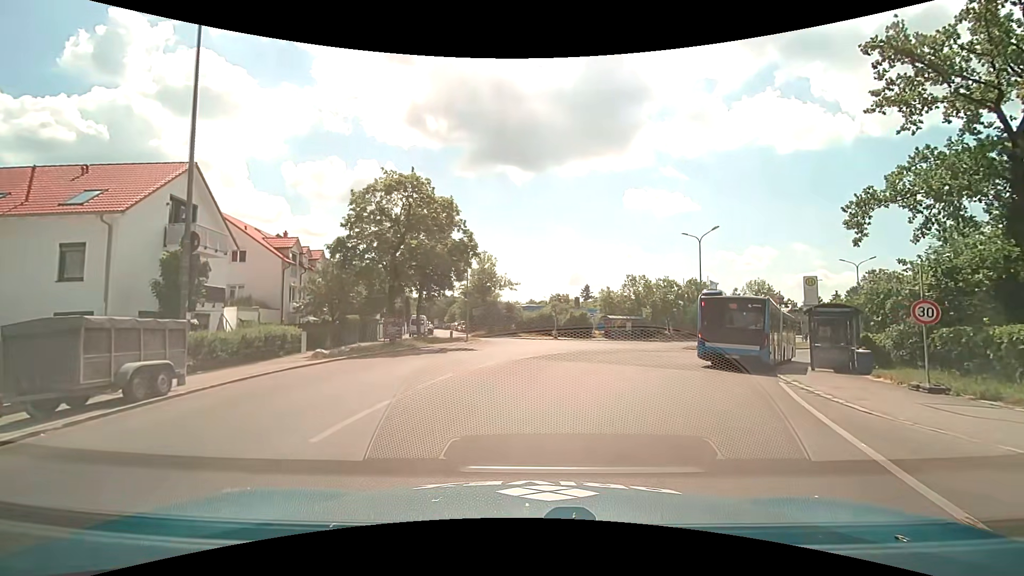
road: tertiary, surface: asphalt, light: Day
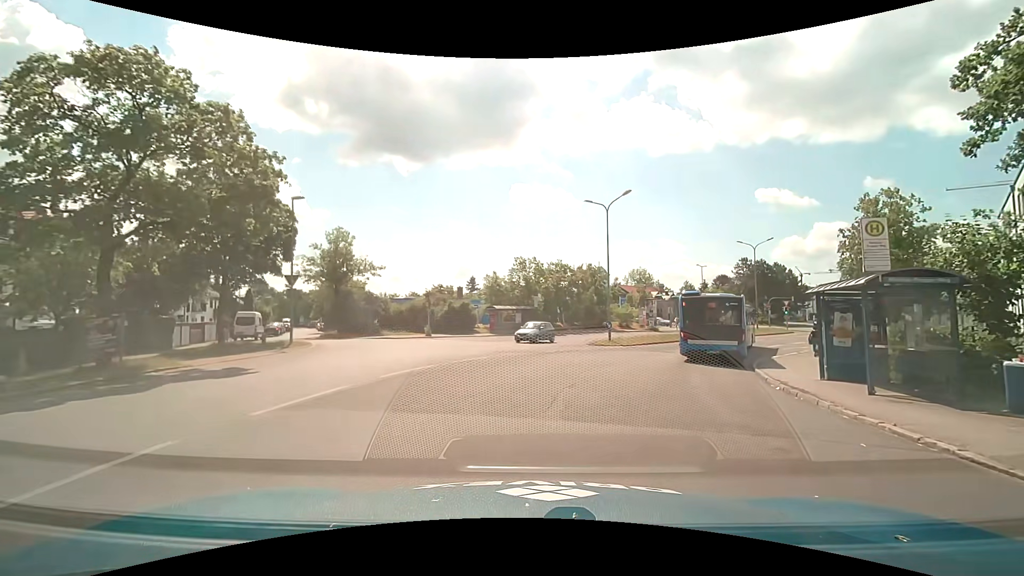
(+1.0, +11.4) m; +12°
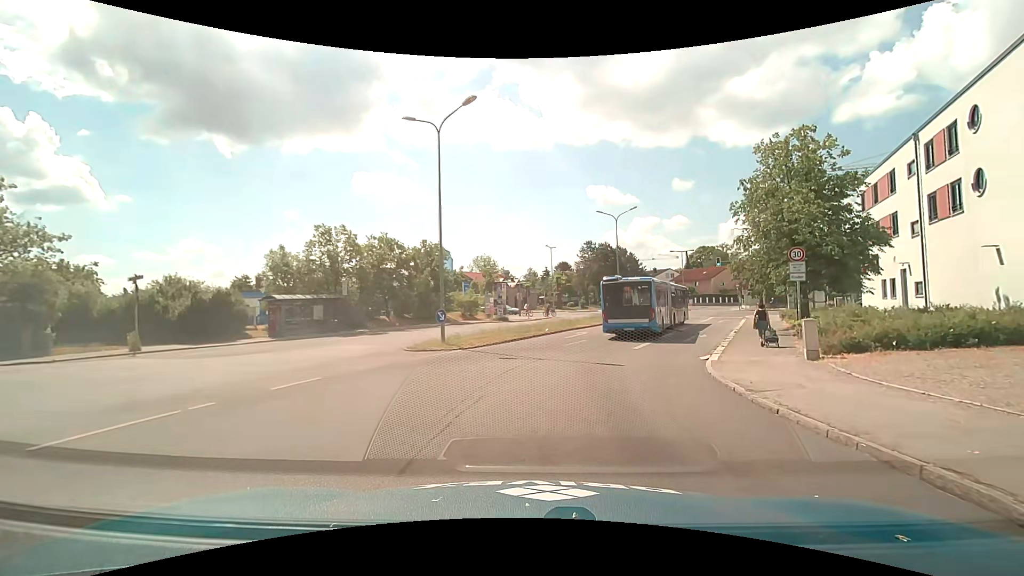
(+2.1, +13.7) m; +17°
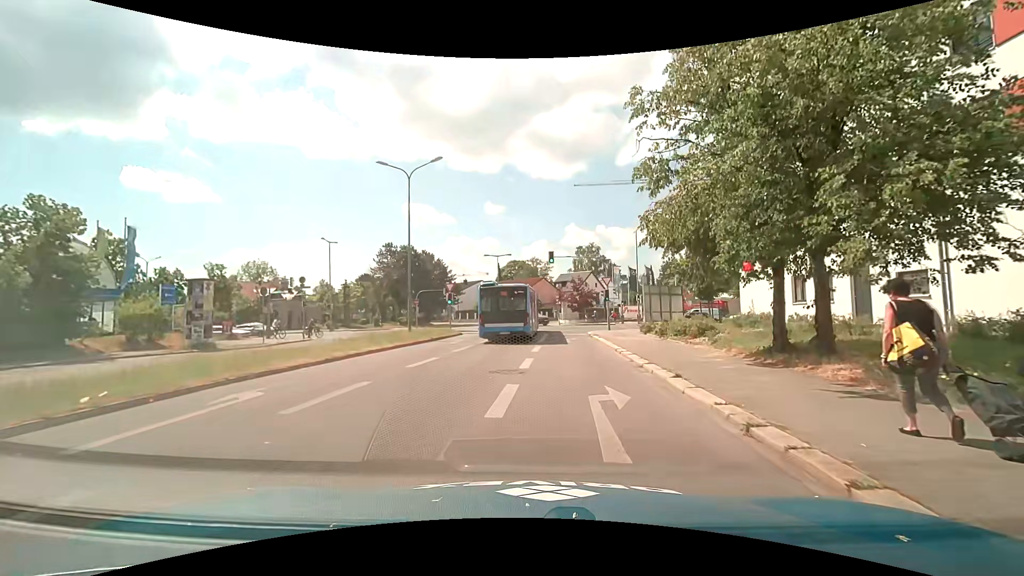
(+4.0, +19.2) m; +22°
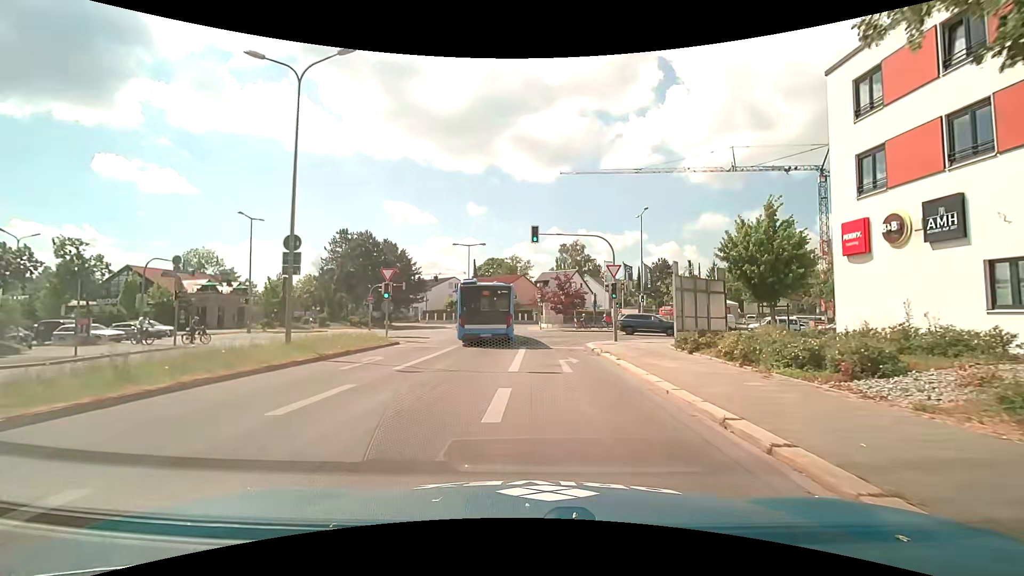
(+0.3, +12.1) m; +3°
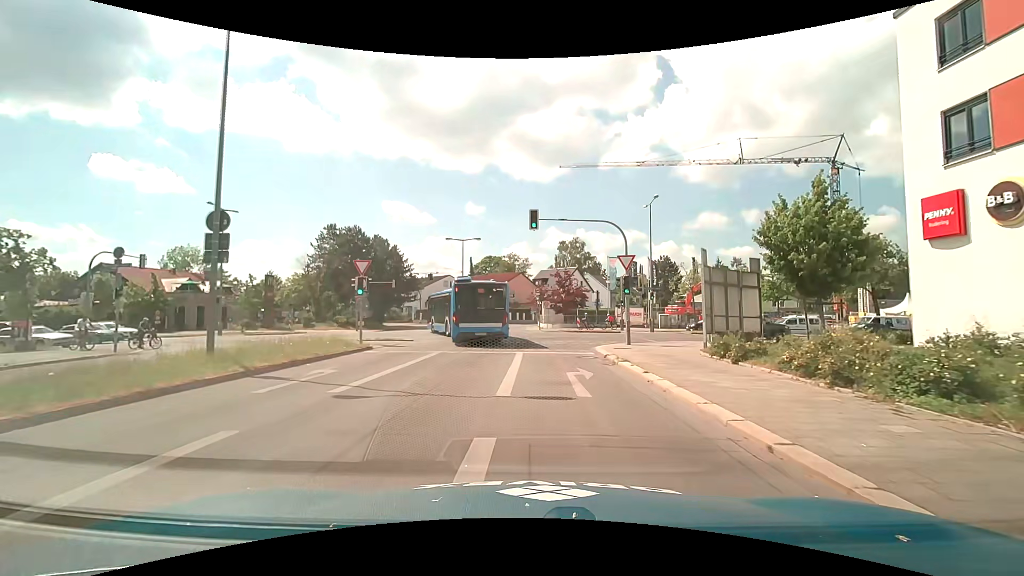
(-0.1, +3.9) m; -2°
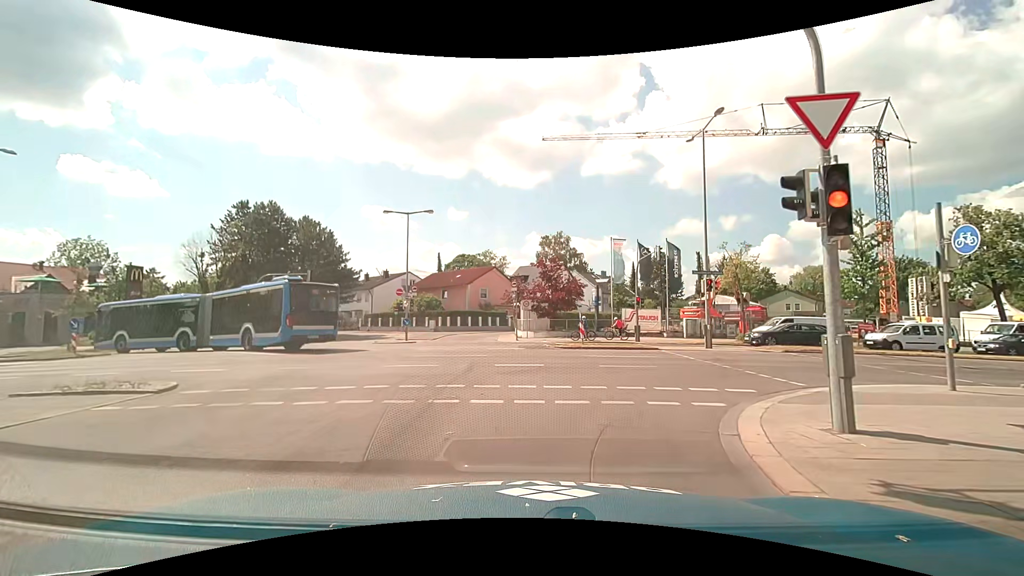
(+0.9, +16.8) m; +3°
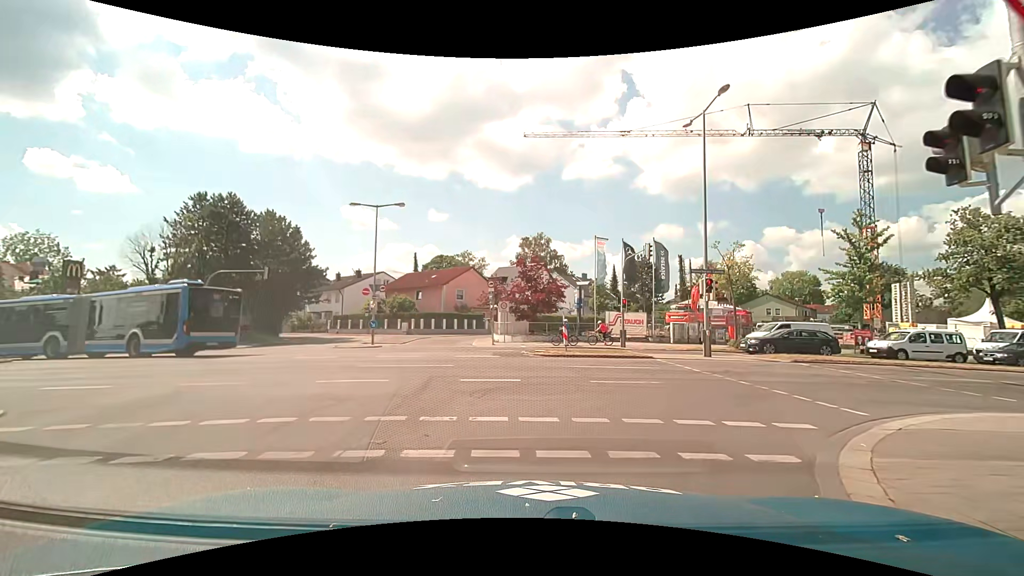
(0.0, +2.9) m; +3°
(+2, +10) (+10, +15) (+19, +17) (+29, +19) (+39, +20) (+49, +21) (+59, +22) (+69, +24) (+79, +25) (+89, +27) m
